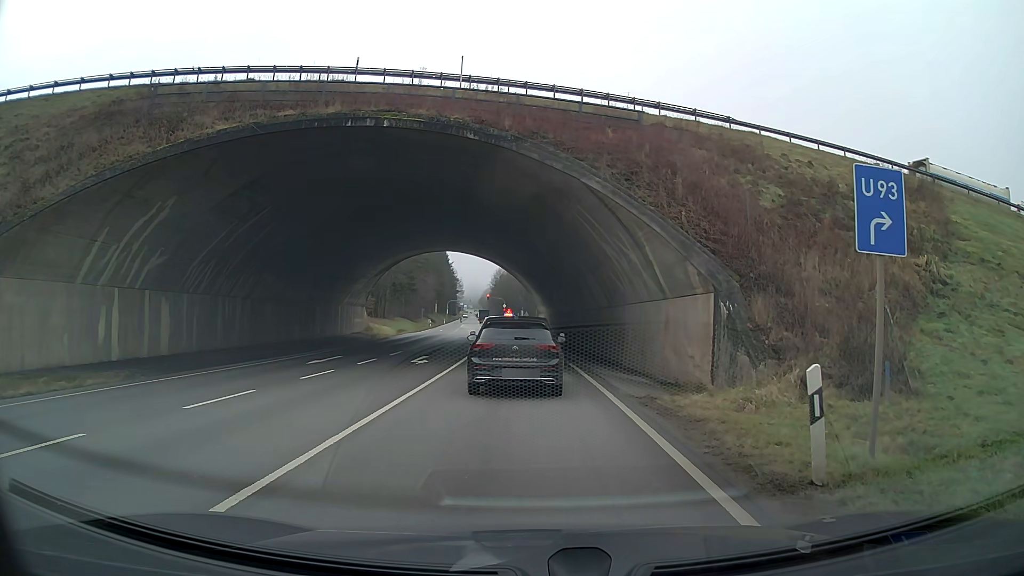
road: primary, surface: asphalt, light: Day
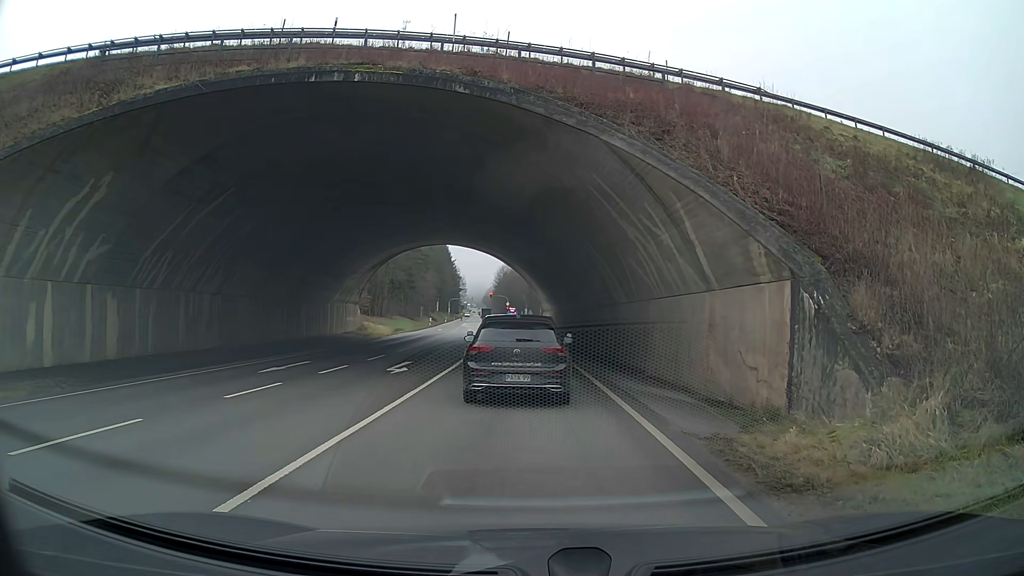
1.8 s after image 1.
(0.0, +4.5) m; 0°
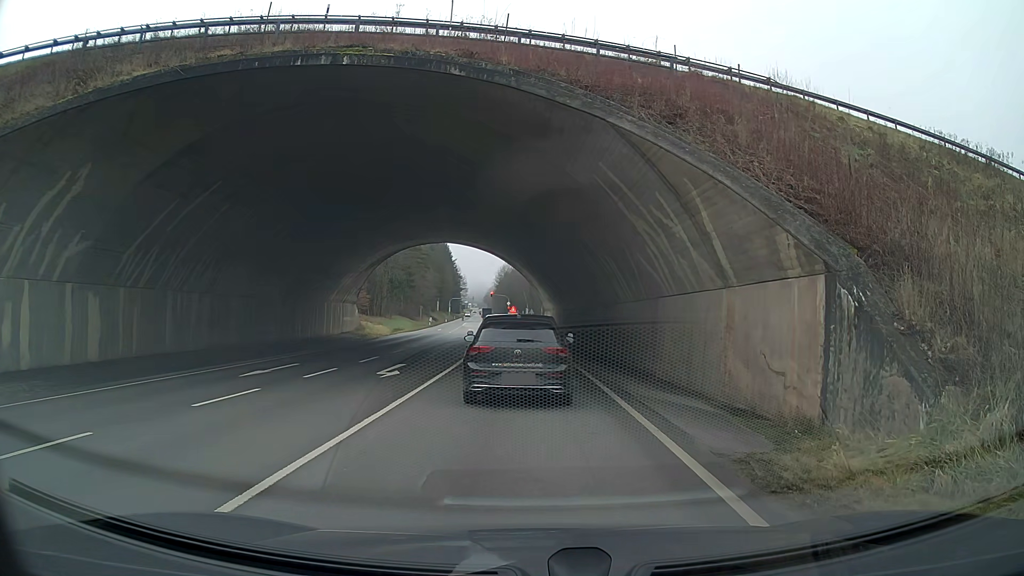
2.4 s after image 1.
(0.0, +1.3) m; 0°
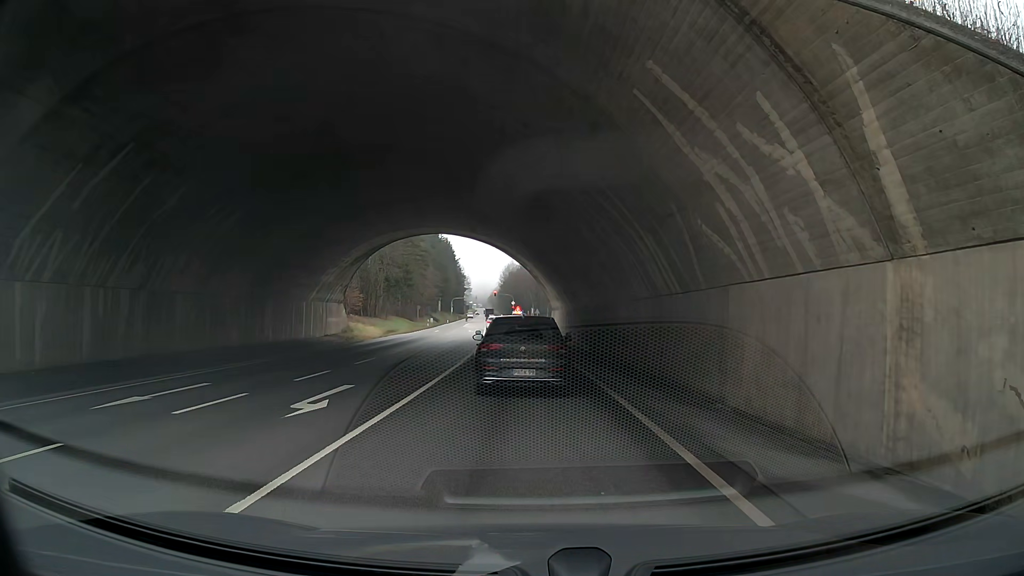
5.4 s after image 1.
(0.0, +6.8) m; 0°
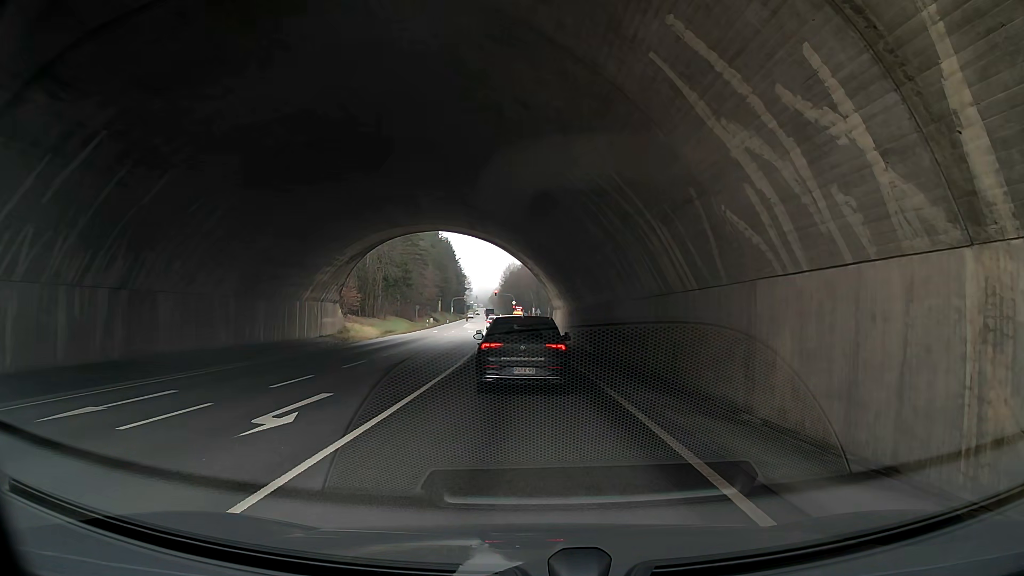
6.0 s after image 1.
(0.0, +1.7) m; 0°
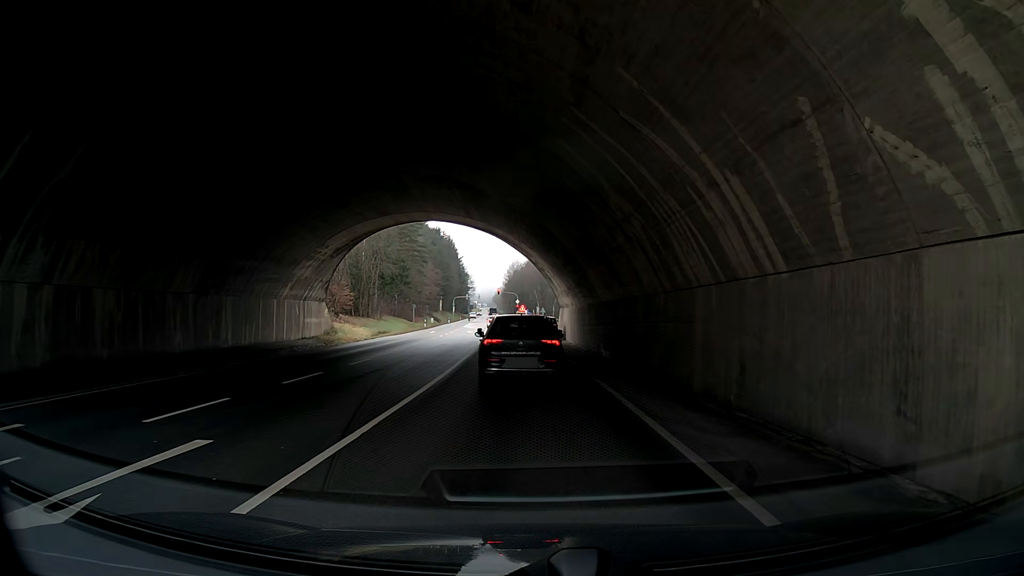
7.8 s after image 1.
(-0.1, +5.3) m; -3°
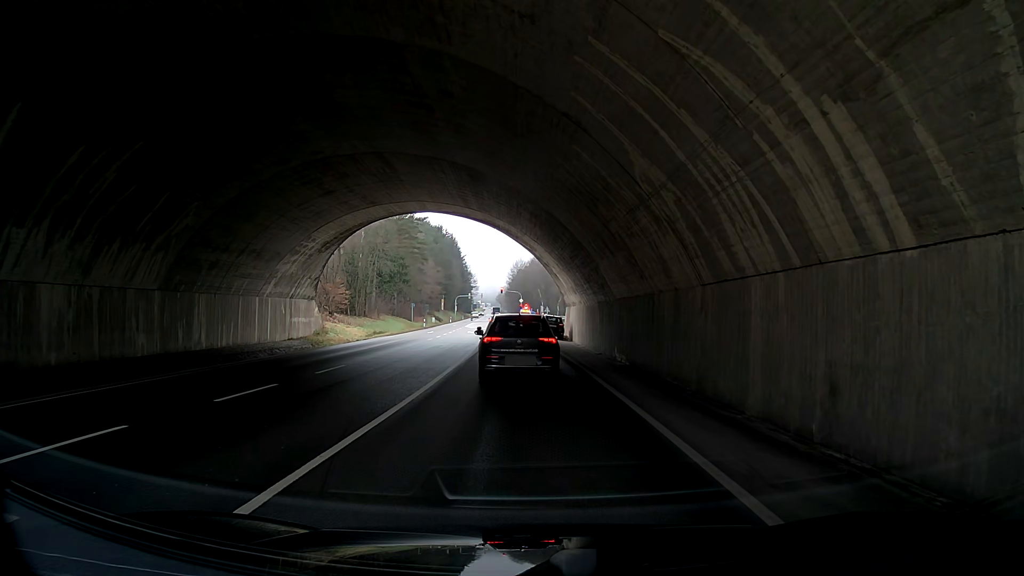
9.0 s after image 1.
(0.0, +3.6) m; +1°
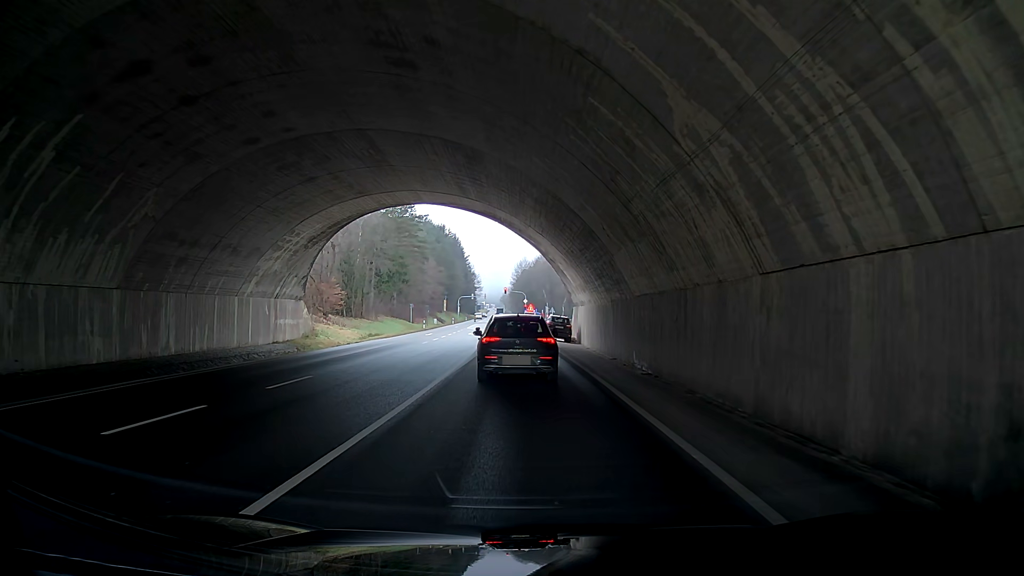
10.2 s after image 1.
(0.0, +3.7) m; -1°
